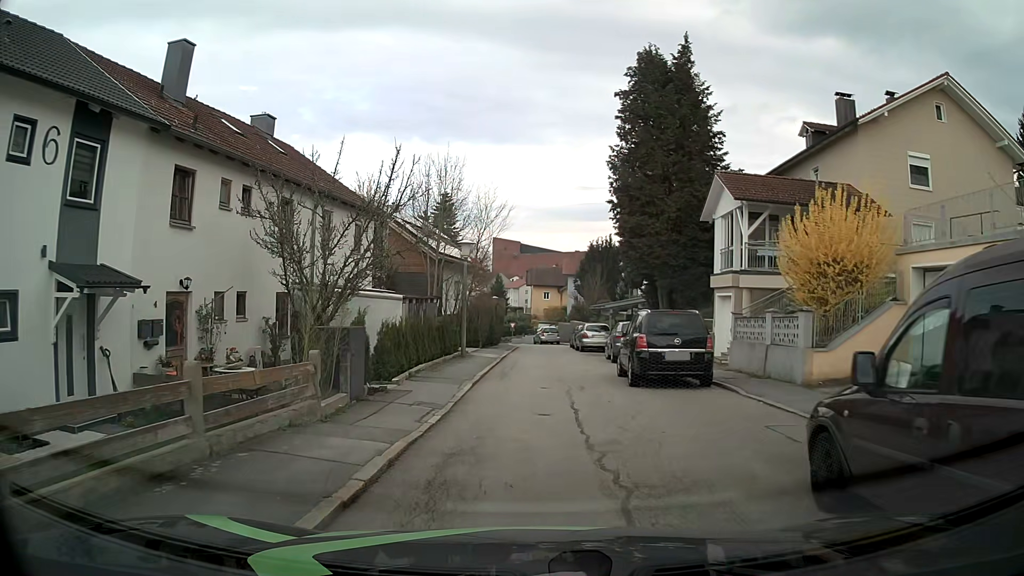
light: Day
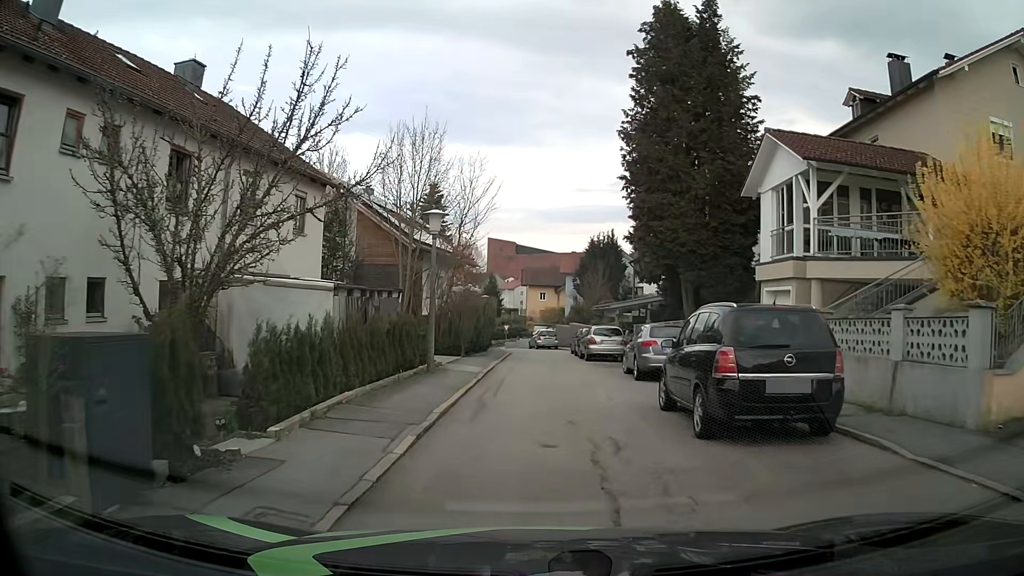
(+0.1, +6.3) m; +1°
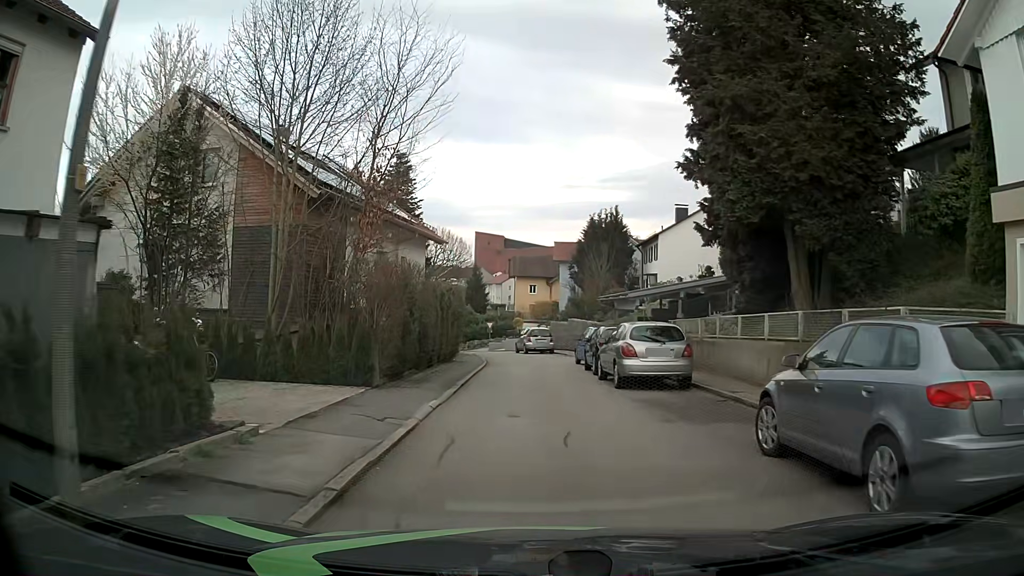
(+0.1, +12.8) m; +1°
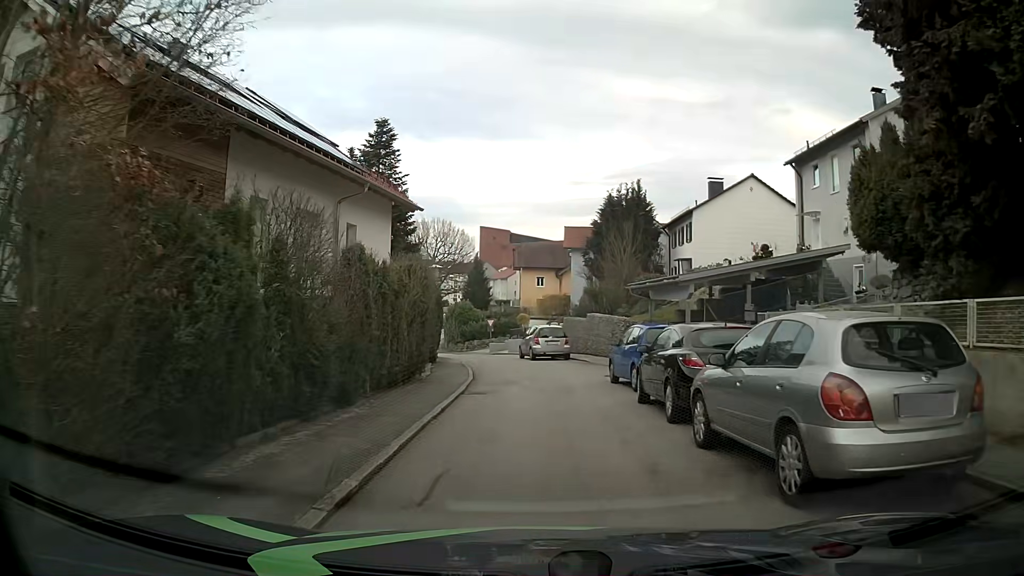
(-0.1, +9.8) m; -1°
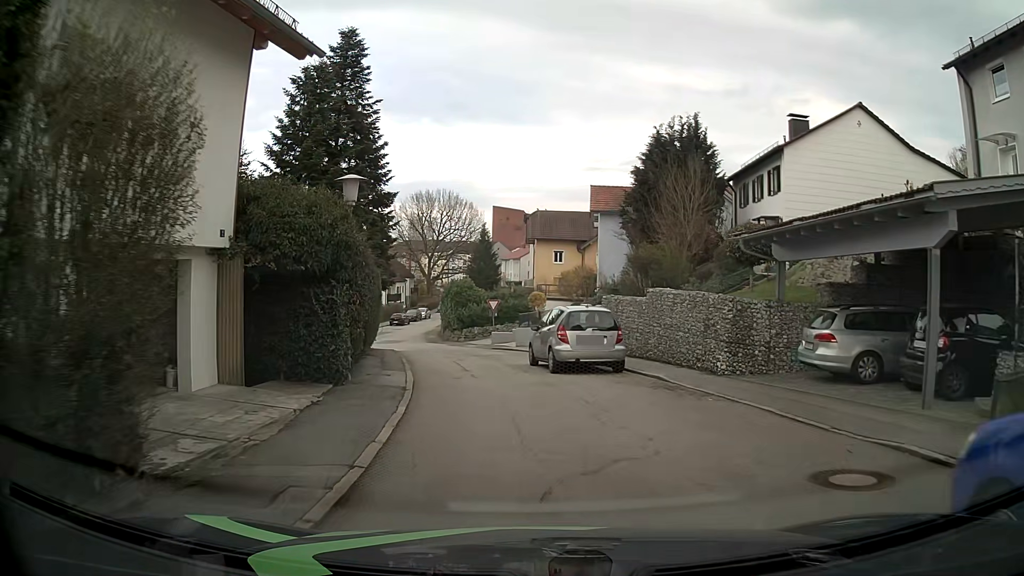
(-0.2, +14.3) m; -2°
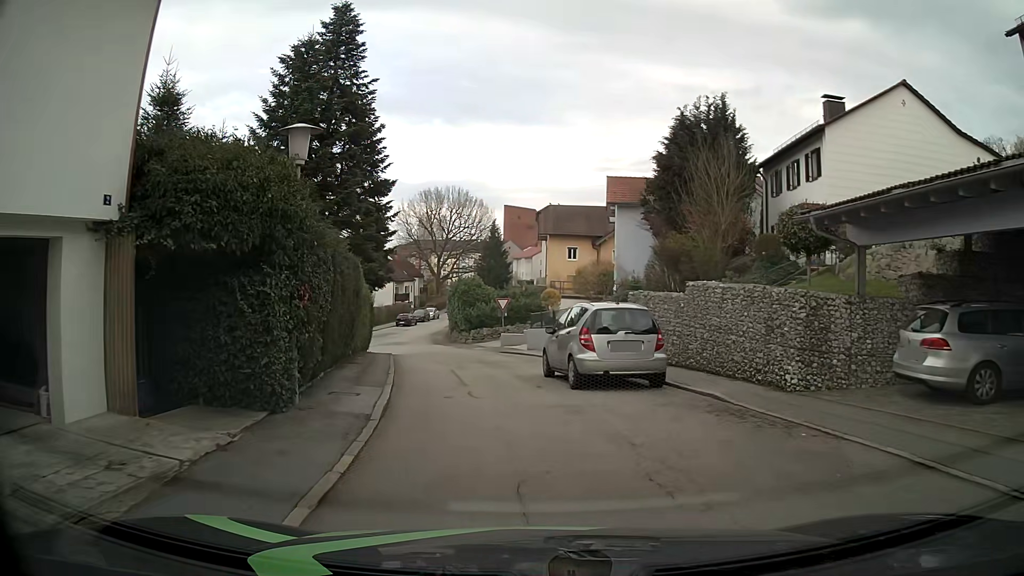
(0.0, +3.5) m; -1°
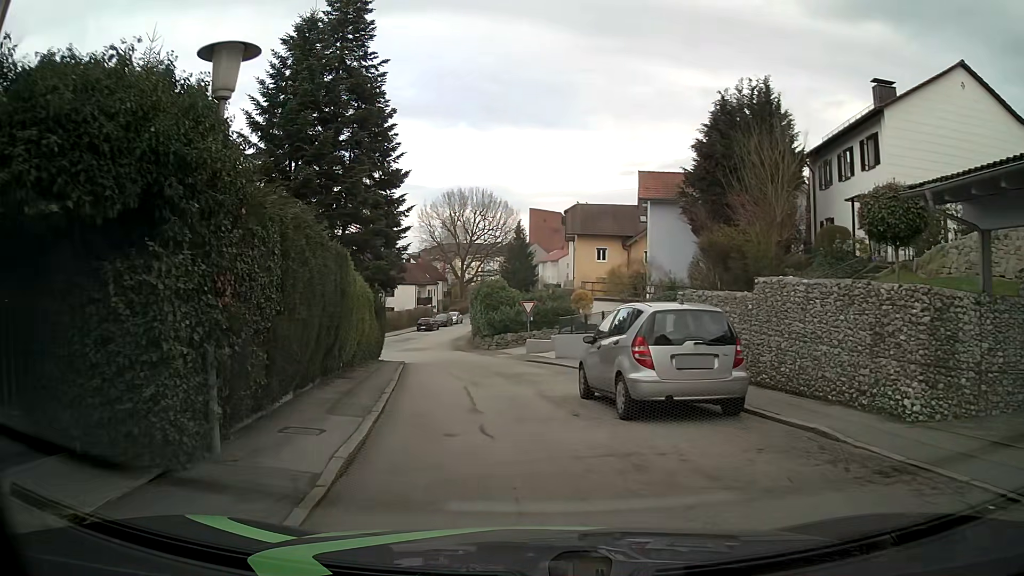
(0.0, +3.2) m; -2°
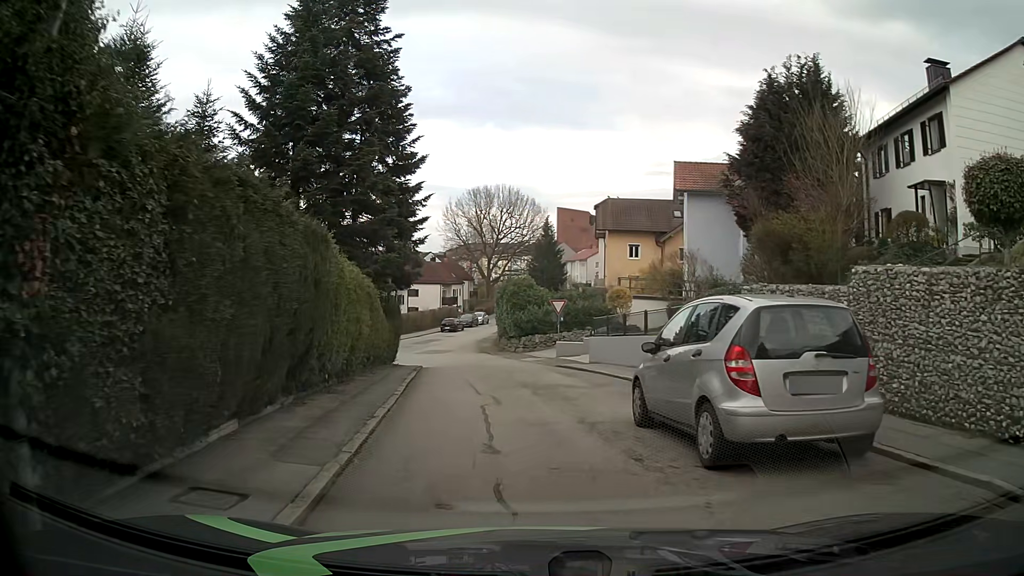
(-0.1, +3.0) m; -1°
